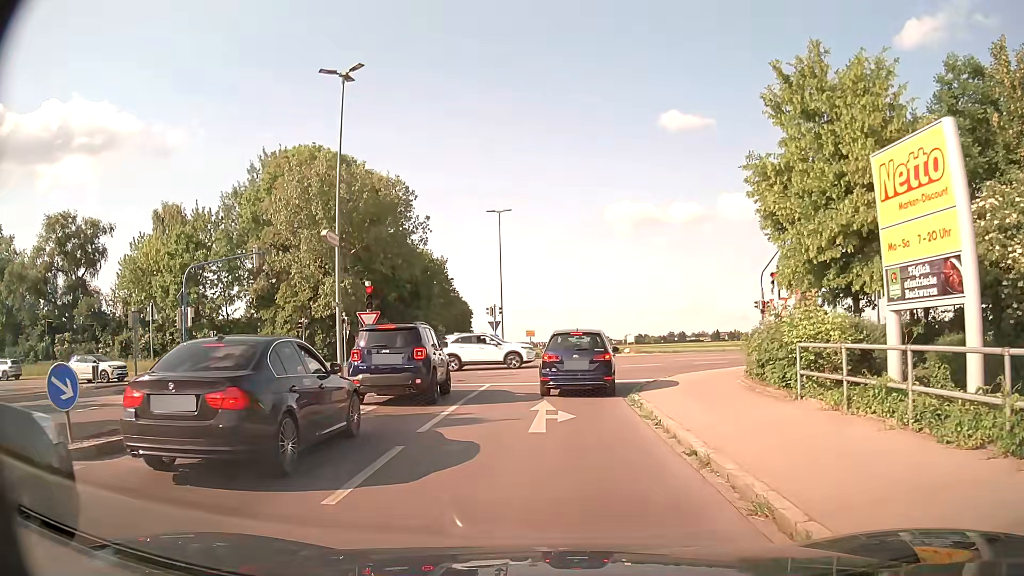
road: residential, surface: asphalt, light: Day
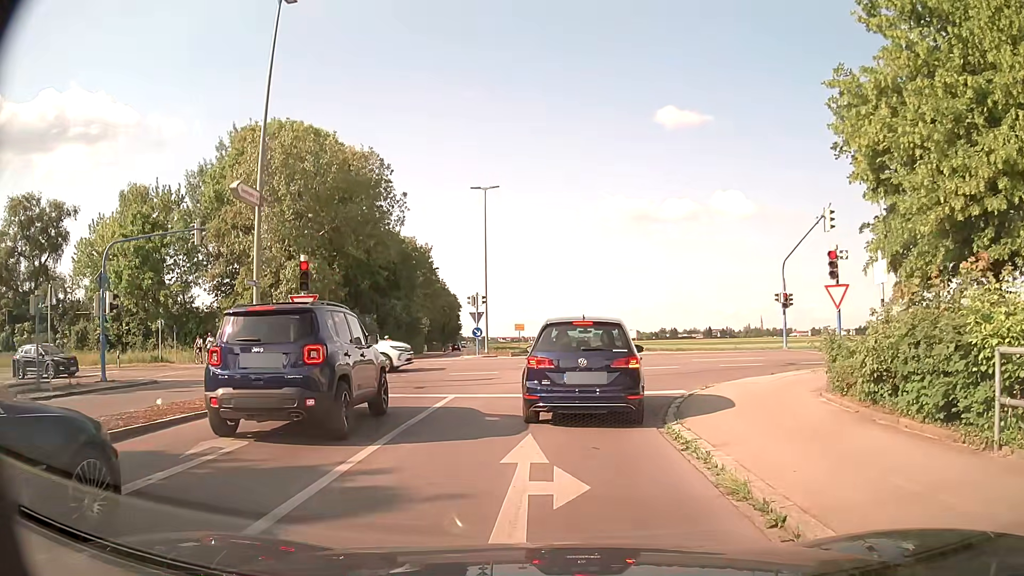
(0.0, +5.8) m; +1°
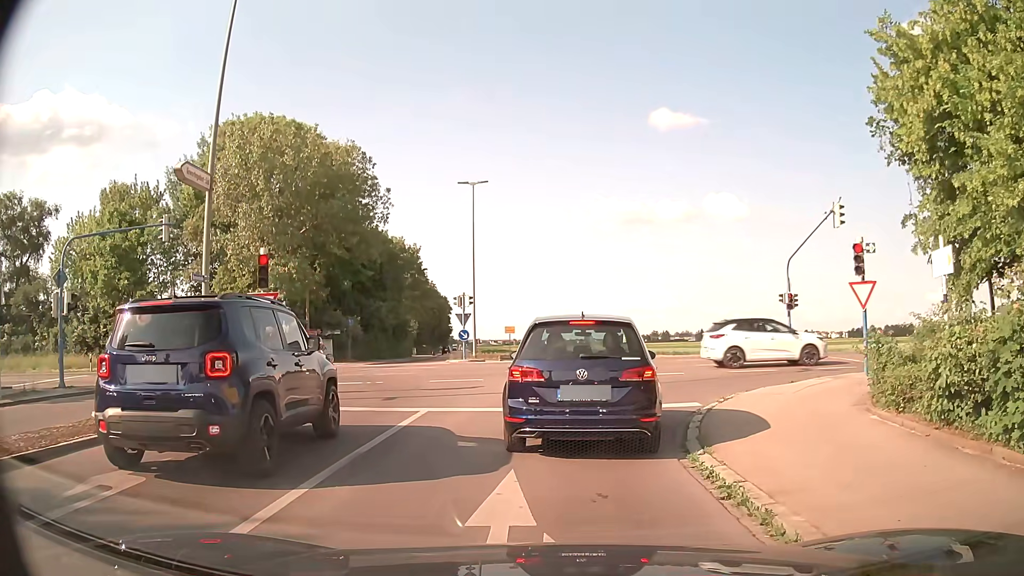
(0.0, +2.1) m; +2°
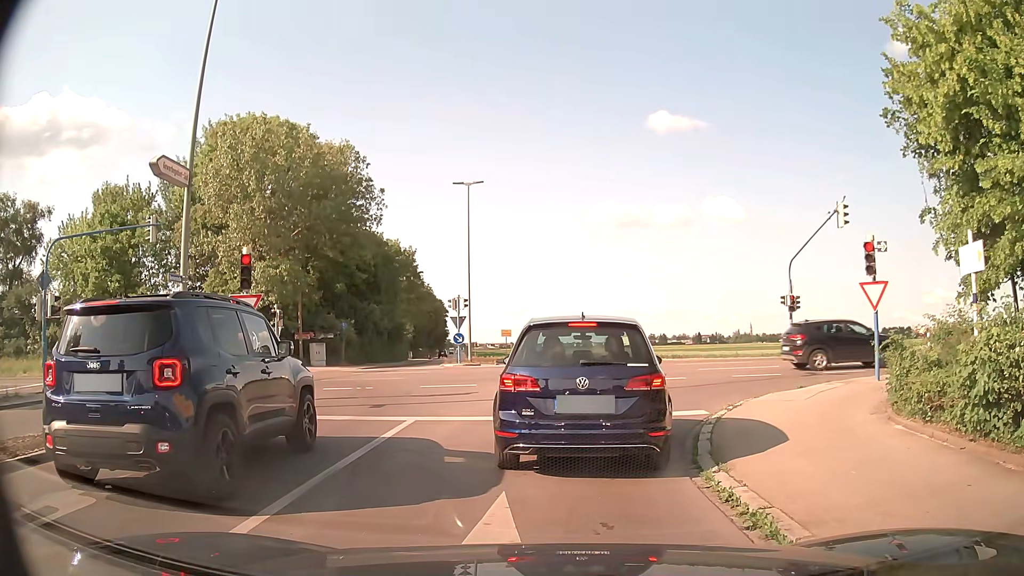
(0.0, +0.8) m; 0°
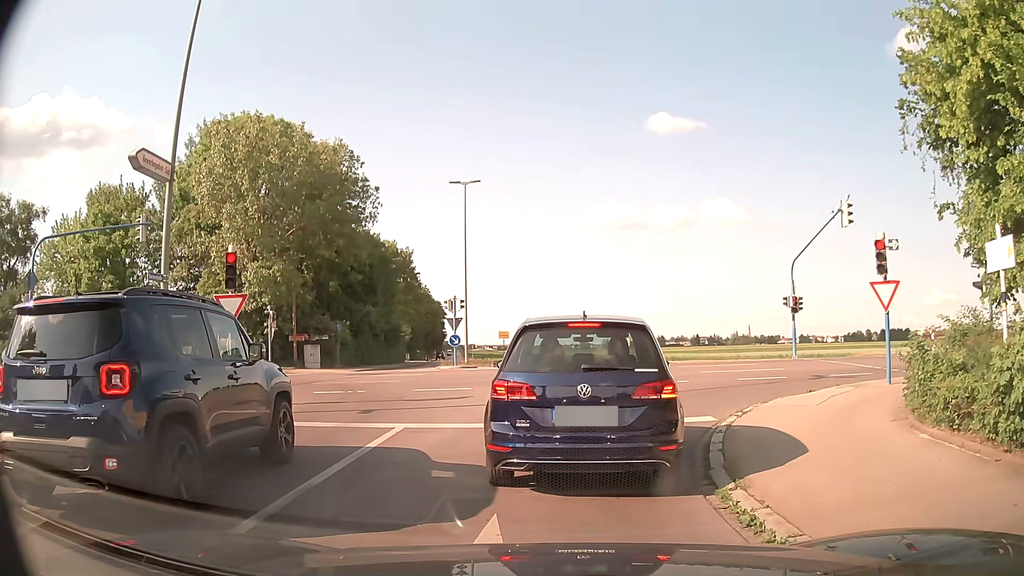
(0.0, +0.7) m; 0°
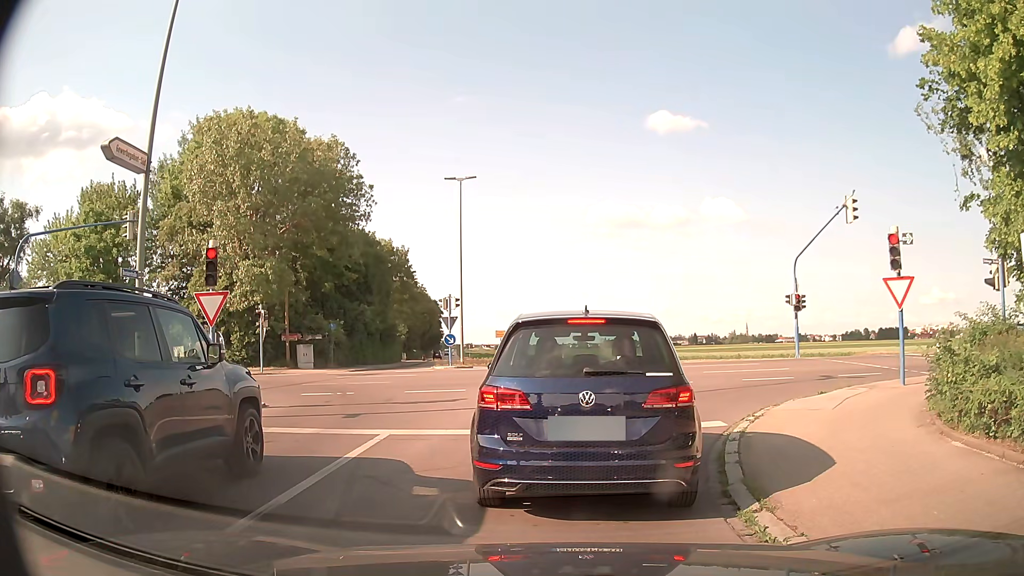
(0.0, +0.9) m; 0°
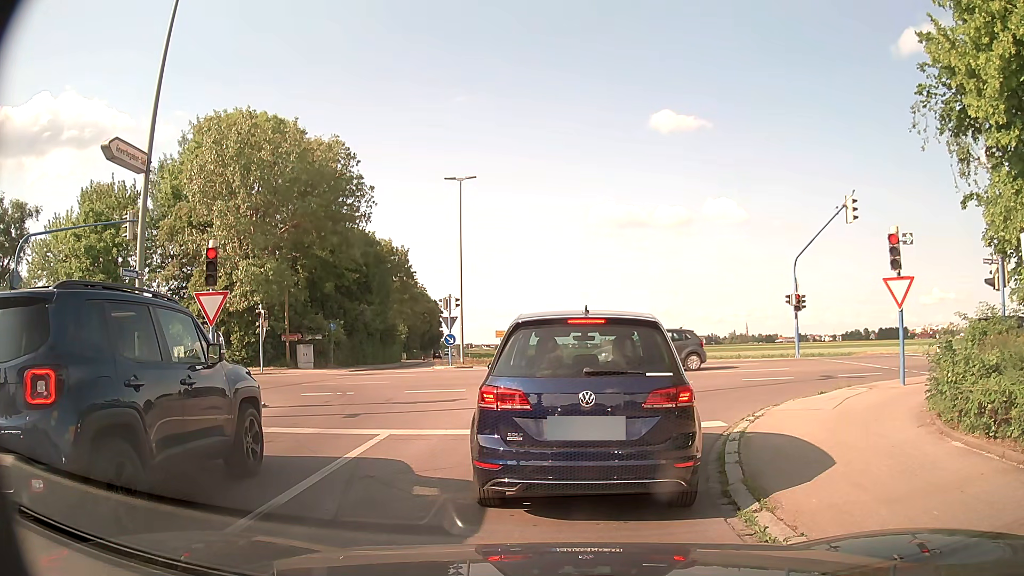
(0.0, 0.0) m; 0°
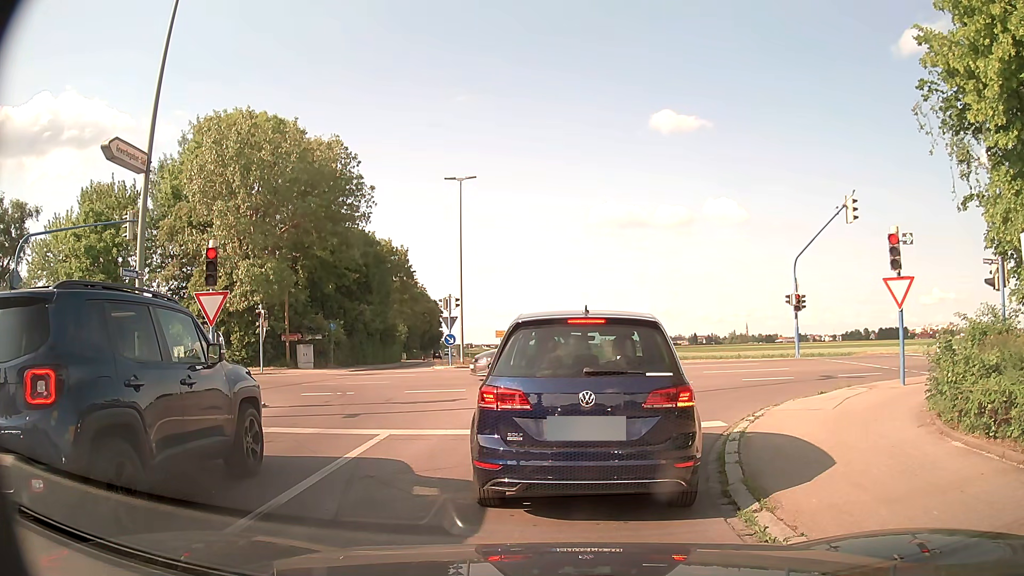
(0.0, 0.0) m; 0°
